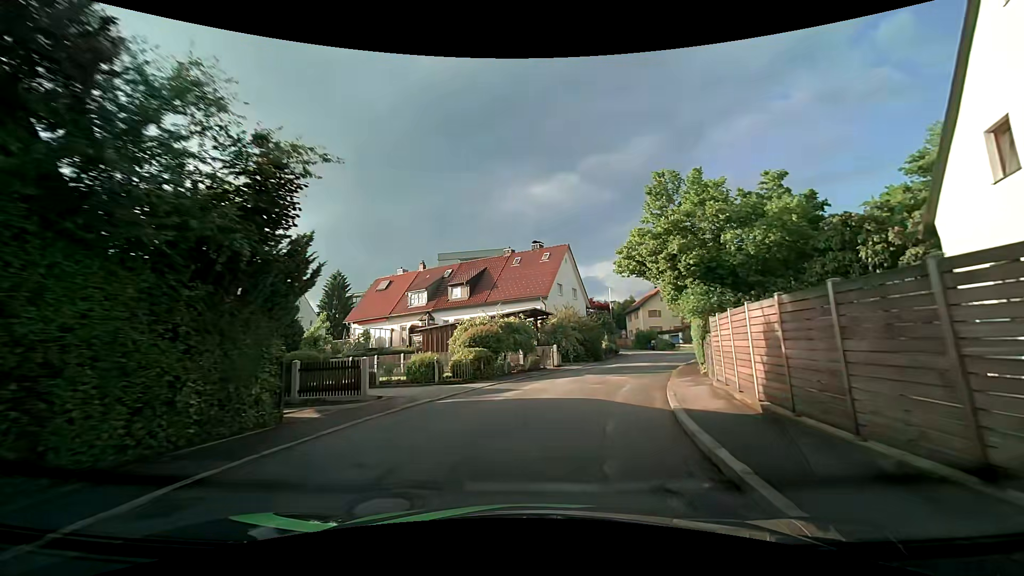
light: Day
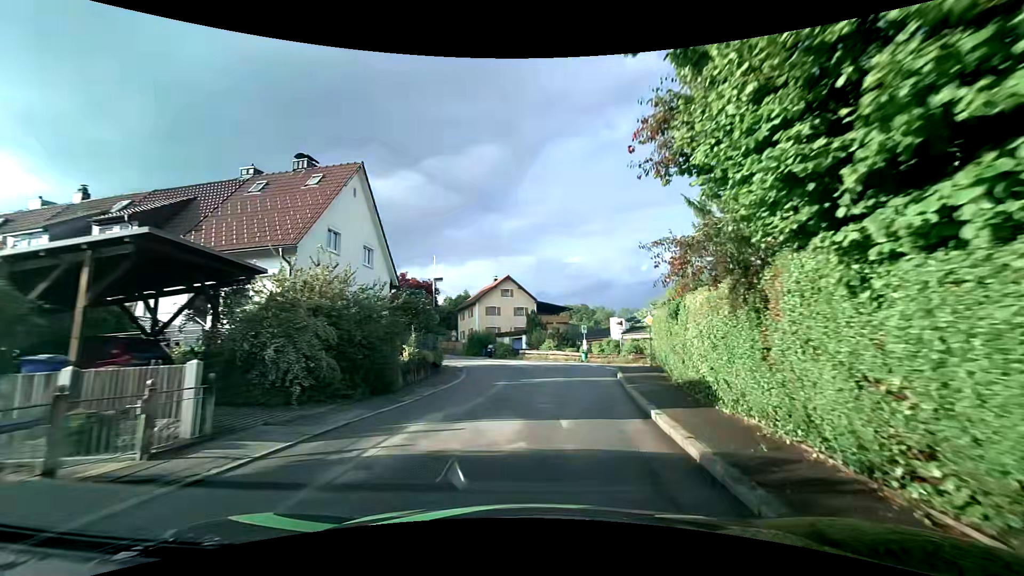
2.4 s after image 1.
(+2.9, +19.2) m; +18°
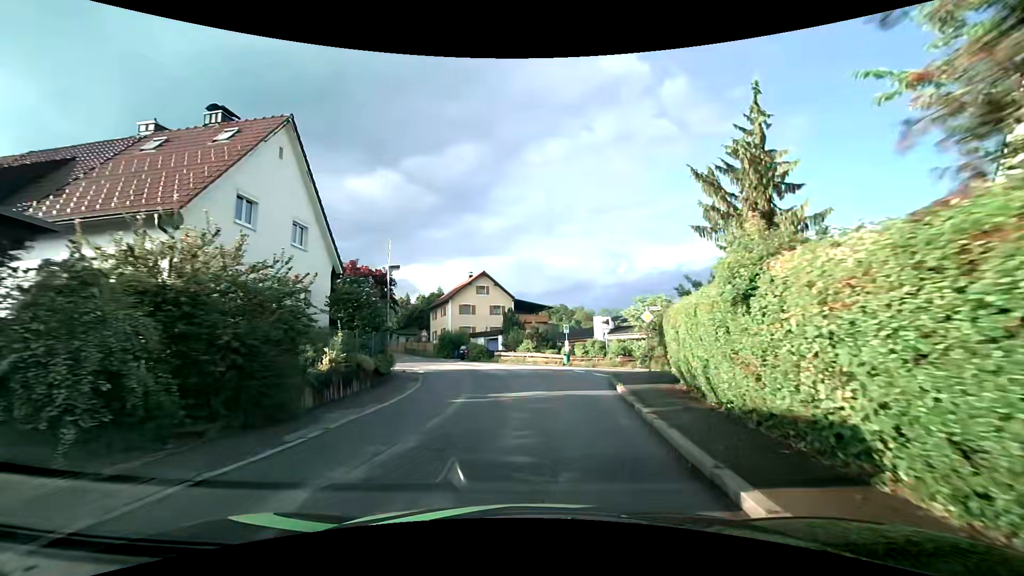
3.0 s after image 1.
(+0.2, +4.6) m; +4°
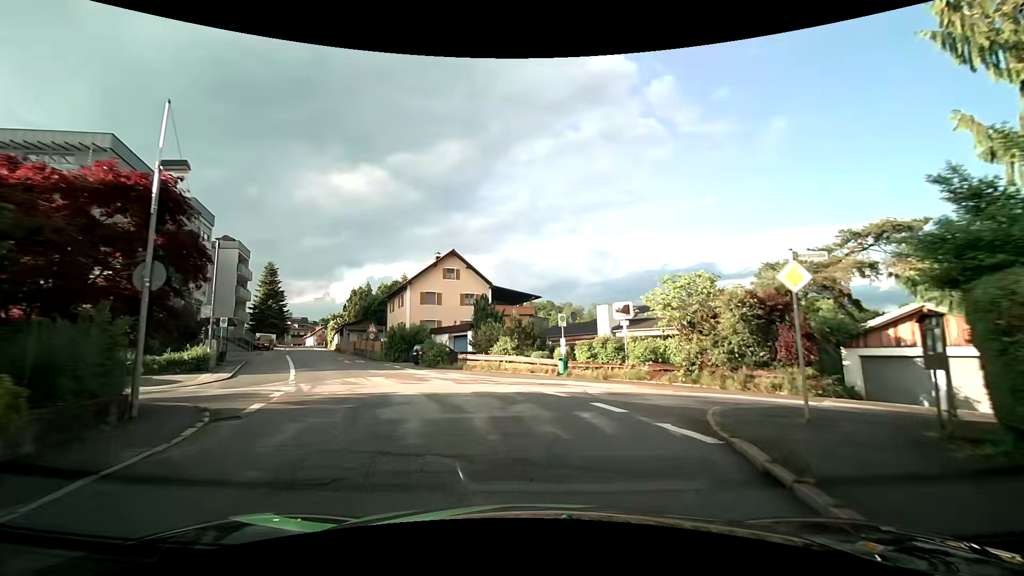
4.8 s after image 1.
(+0.3, +13.5) m; +2°
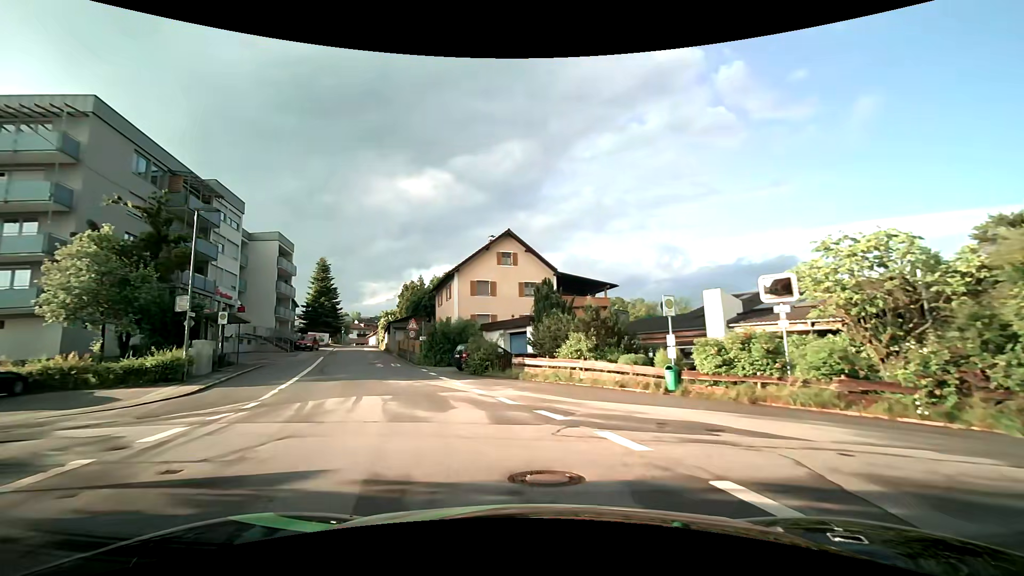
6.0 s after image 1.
(-0.5, +9.0) m; -7°
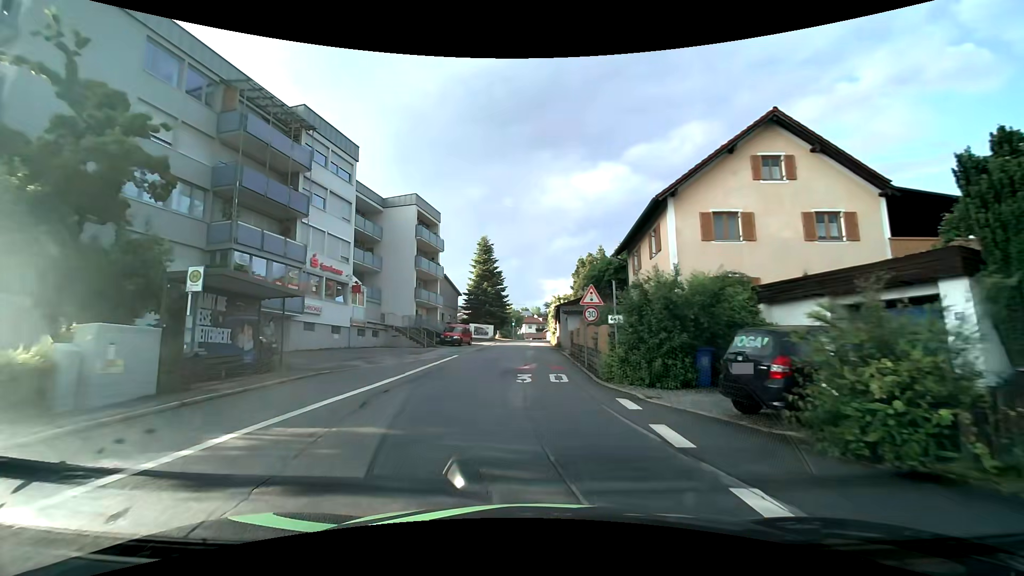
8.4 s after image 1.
(-3.8, +18.0) m; -21°
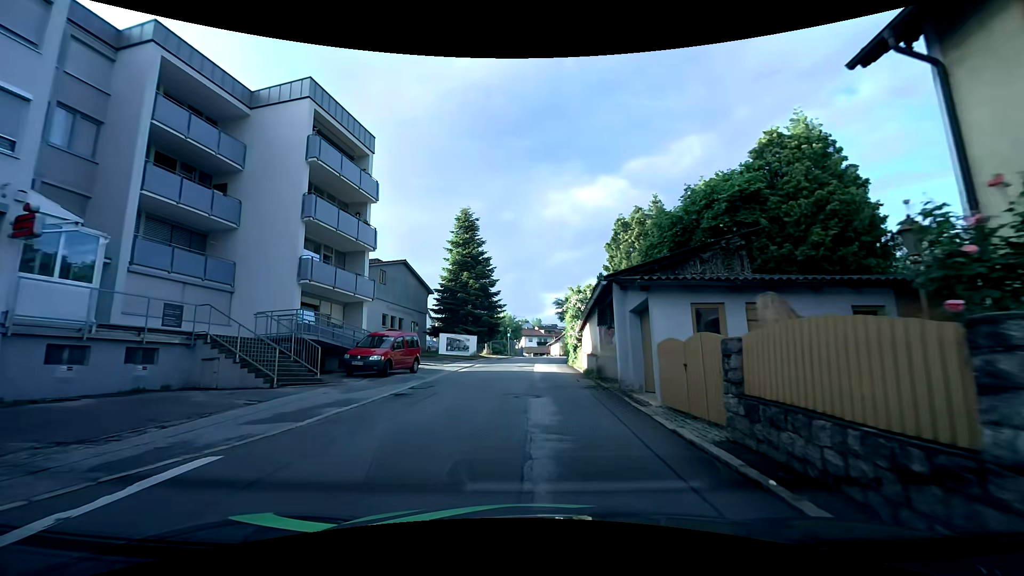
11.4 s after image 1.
(-0.1, +22.3) m; +2°
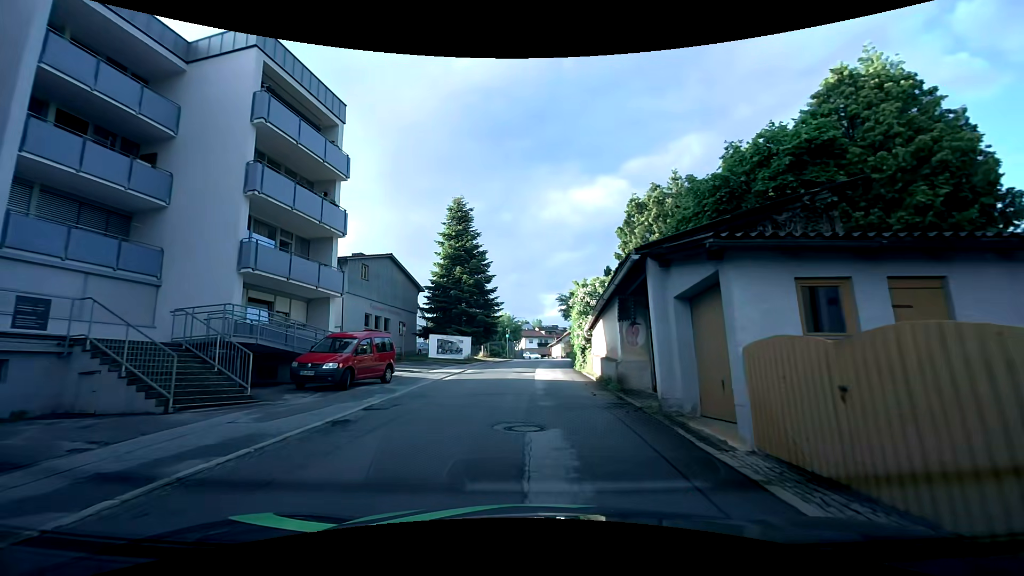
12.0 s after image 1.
(0.0, +4.4) m; -2°
(0, +10) (+1, +20) (+1, +30) (+2, +40) (+3, +50) (+4, +60) (+6, +70) (+6, +80) (+5, +90) (+1, +99) m
